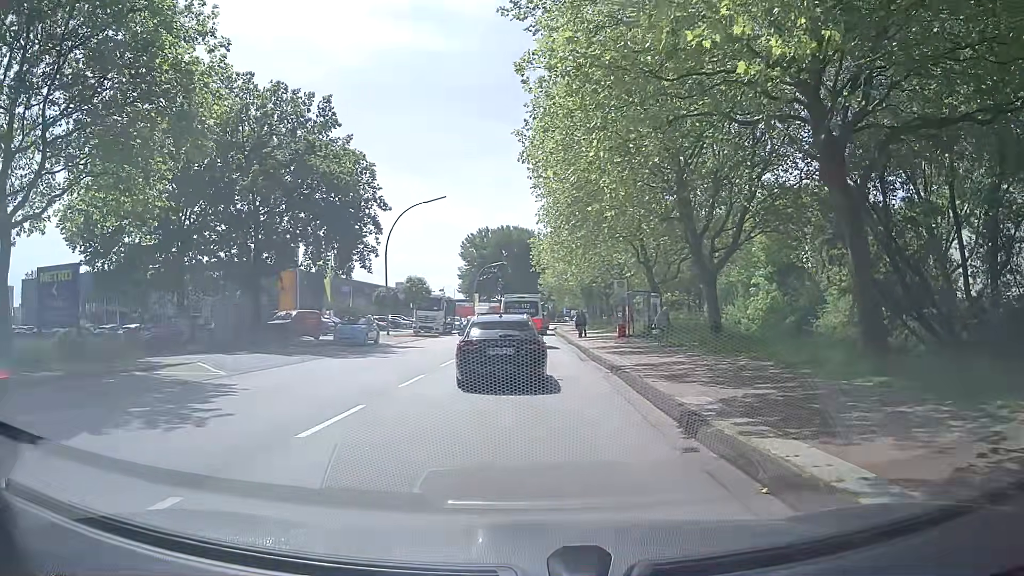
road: secondary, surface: asphalt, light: Day
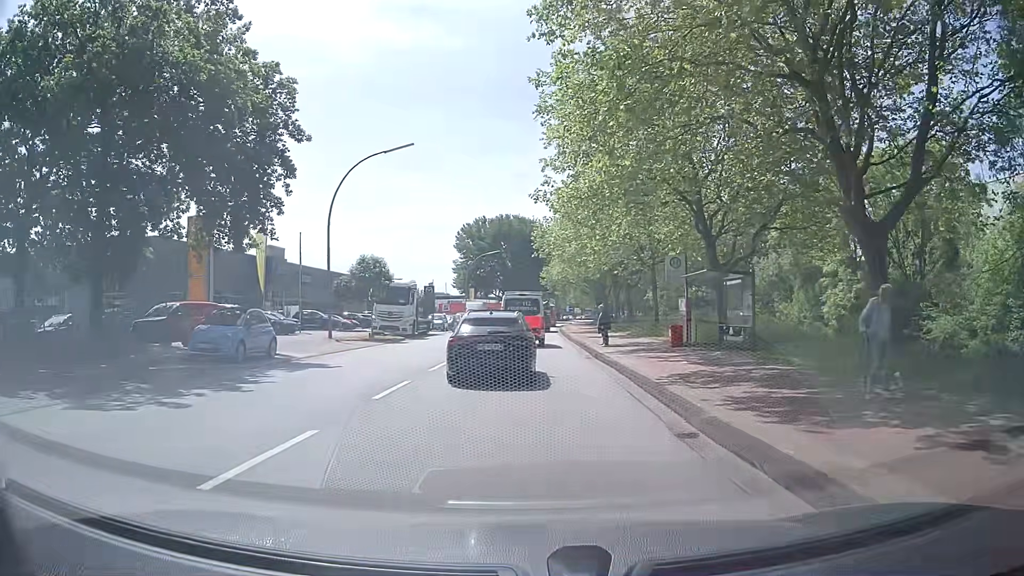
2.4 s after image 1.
(+0.6, +14.9) m; +3°
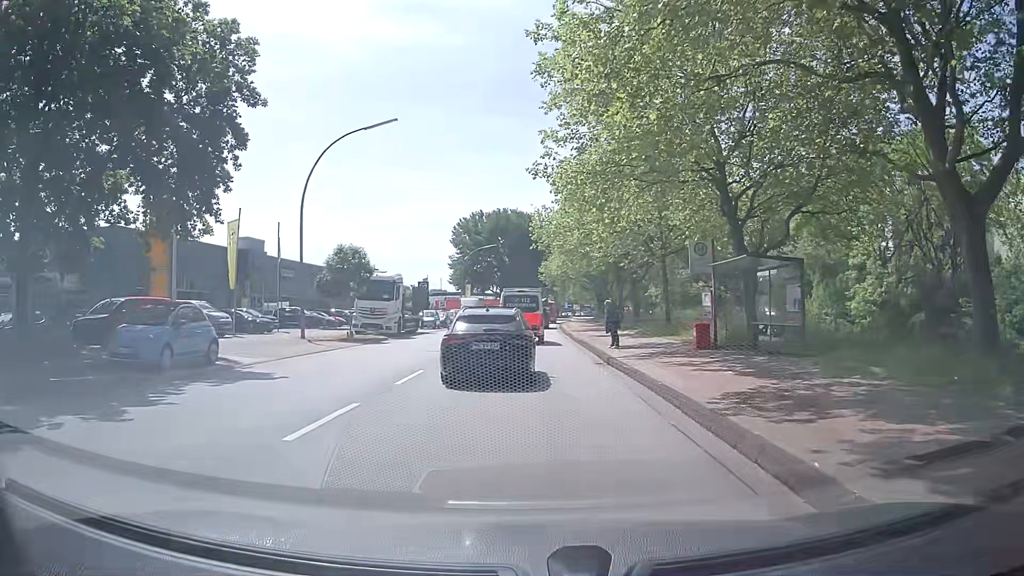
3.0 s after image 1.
(0.0, +4.1) m; +1°
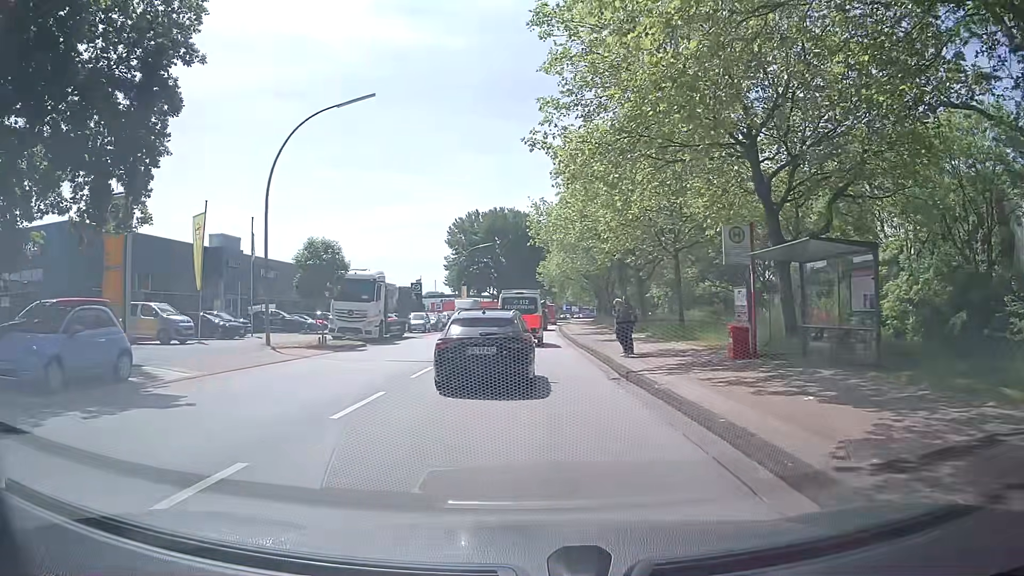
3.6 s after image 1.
(-0.1, +4.1) m; -1°
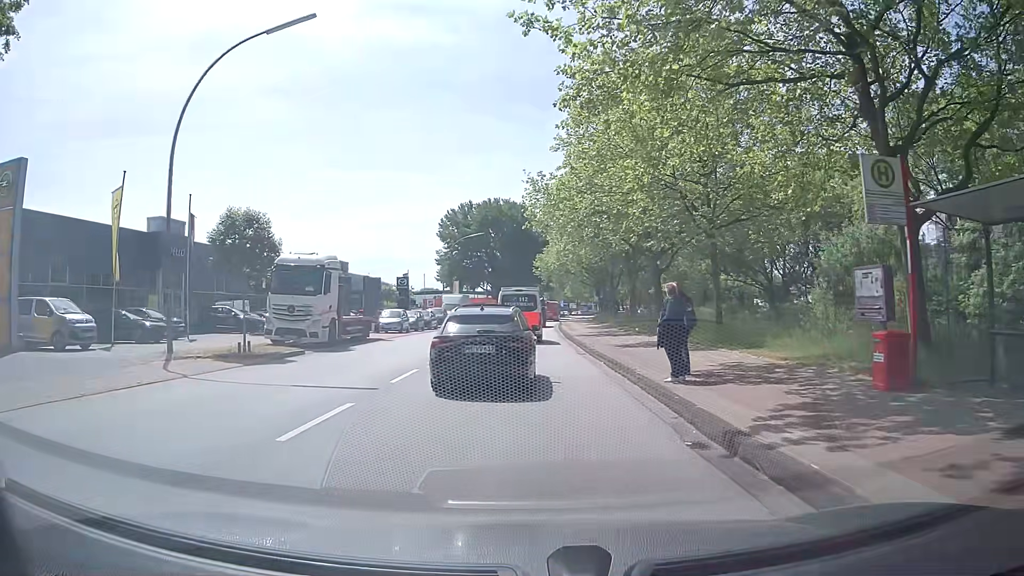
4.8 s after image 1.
(+0.1, +7.7) m; 0°
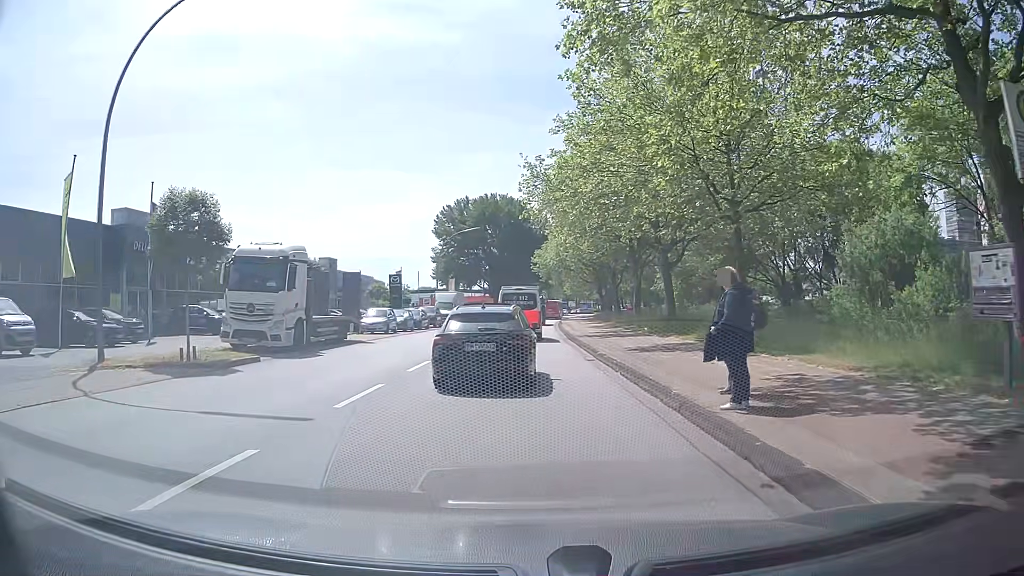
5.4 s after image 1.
(0.0, +3.6) m; -1°
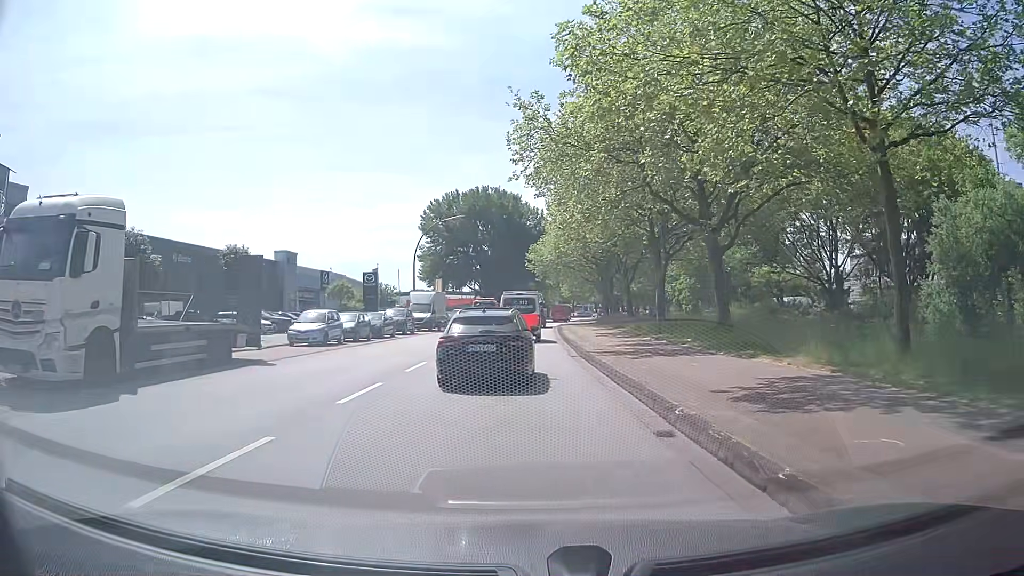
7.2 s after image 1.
(+0.3, +11.1) m; +2°
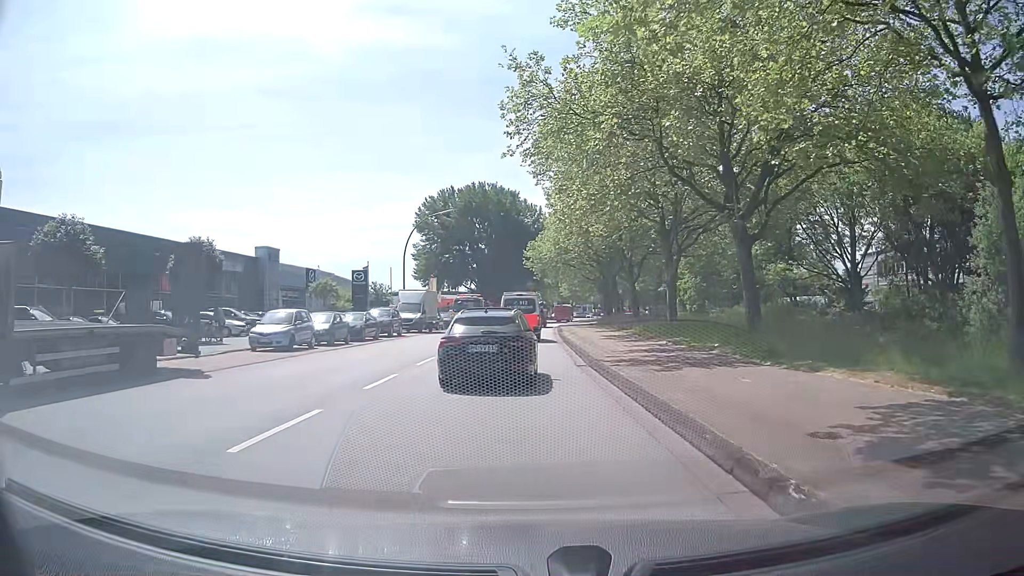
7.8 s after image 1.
(0.0, +3.9) m; 0°
(0, +10) (0, +20) (0, +30) (0, +40) (0, +50) (0, +60) (0, +70) (+1, +80) (+2, +90) (+2, +100) m
